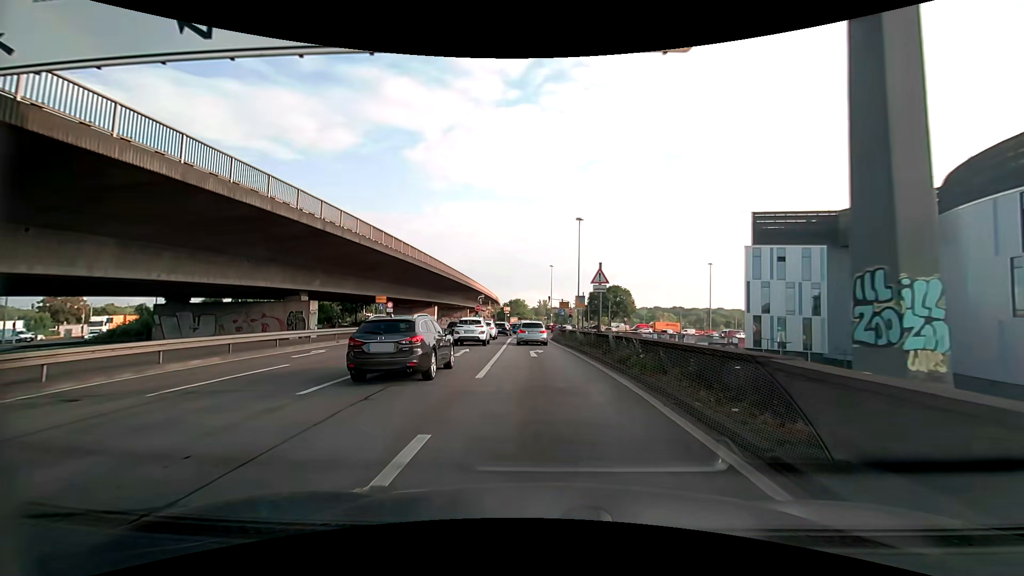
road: motorway_link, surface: asphalt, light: Day
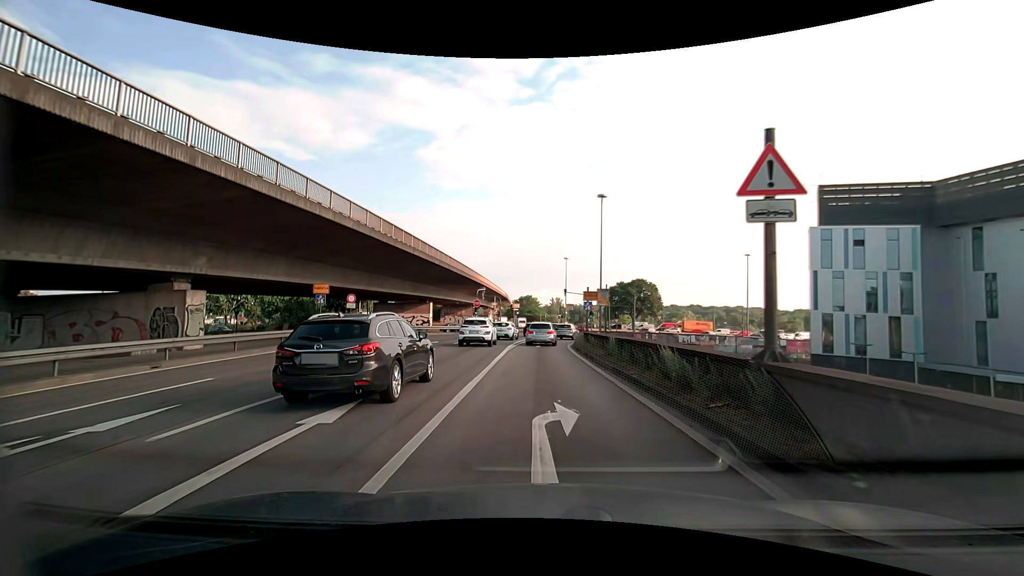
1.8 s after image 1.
(-0.3, +15.7) m; -2°
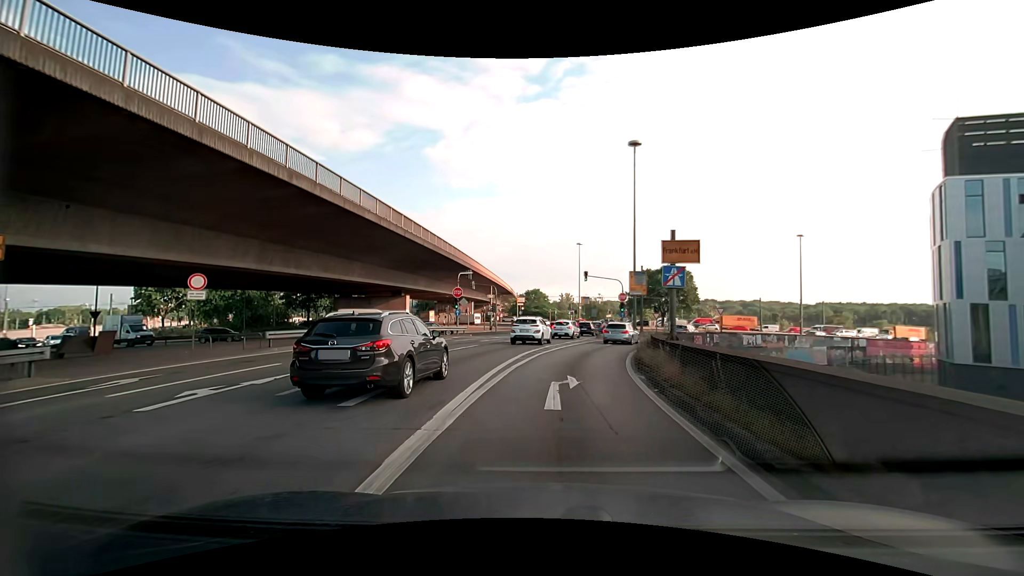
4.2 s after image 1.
(-0.2, +20.7) m; -1°
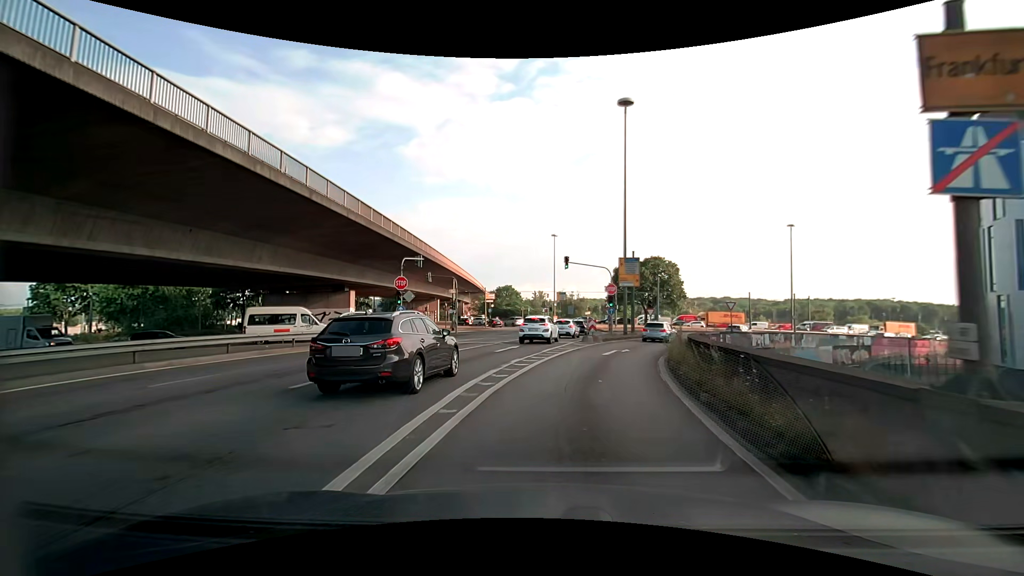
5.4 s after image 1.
(+0.2, +10.3) m; +3°
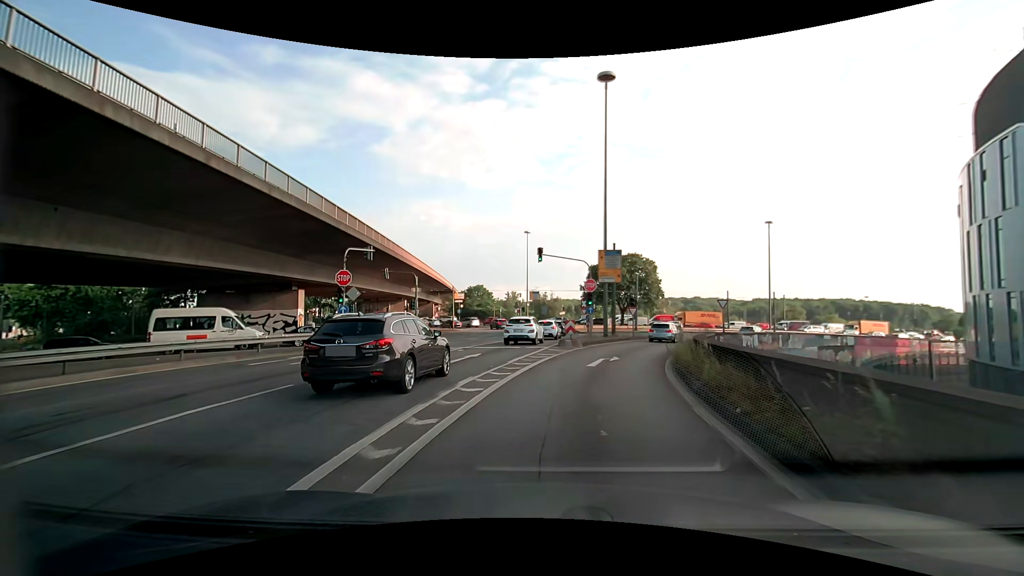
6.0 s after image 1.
(+0.1, +5.2) m; +2°
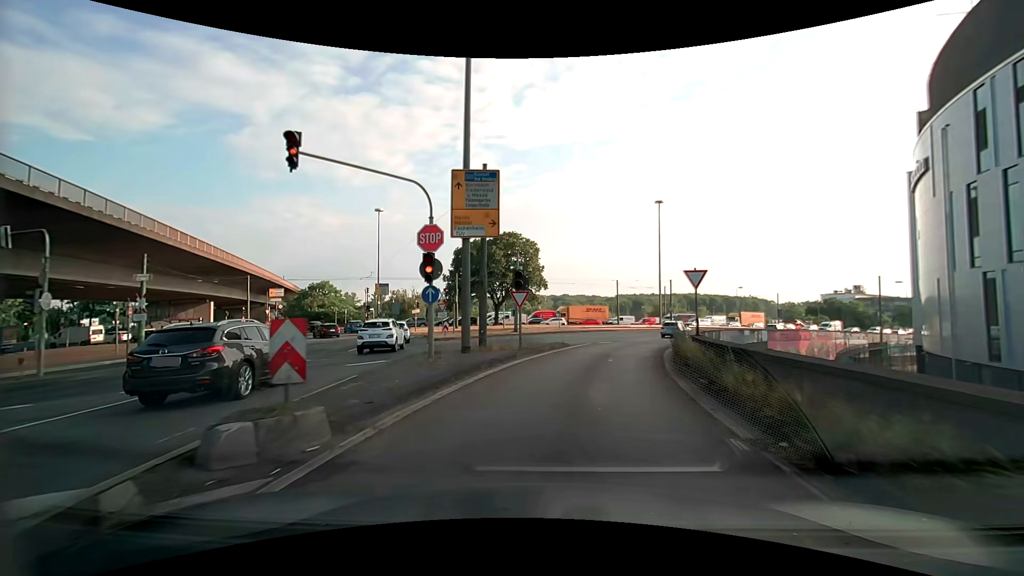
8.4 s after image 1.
(+2.8, +20.6) m; +15°
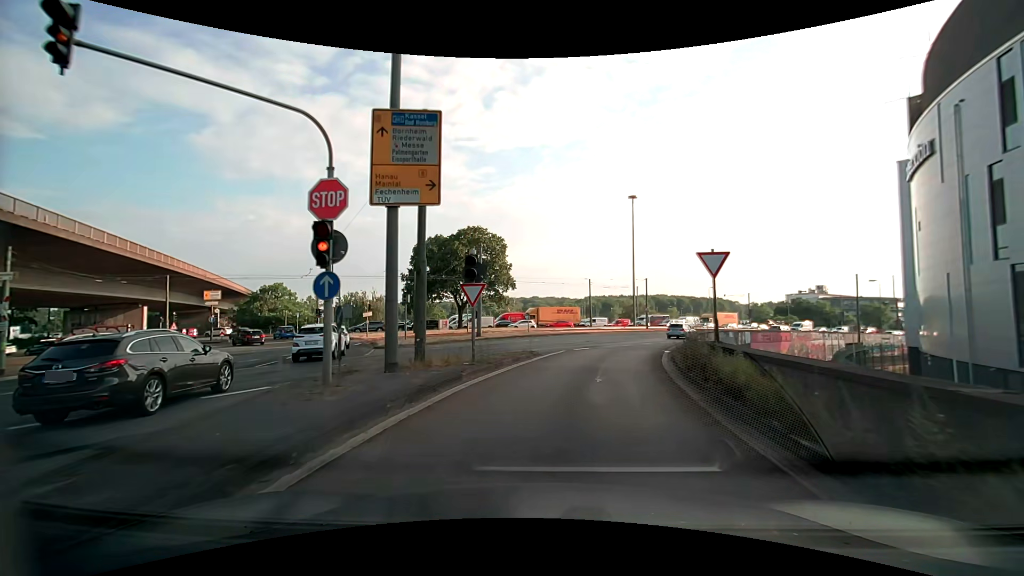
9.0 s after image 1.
(+0.2, +5.5) m; +4°
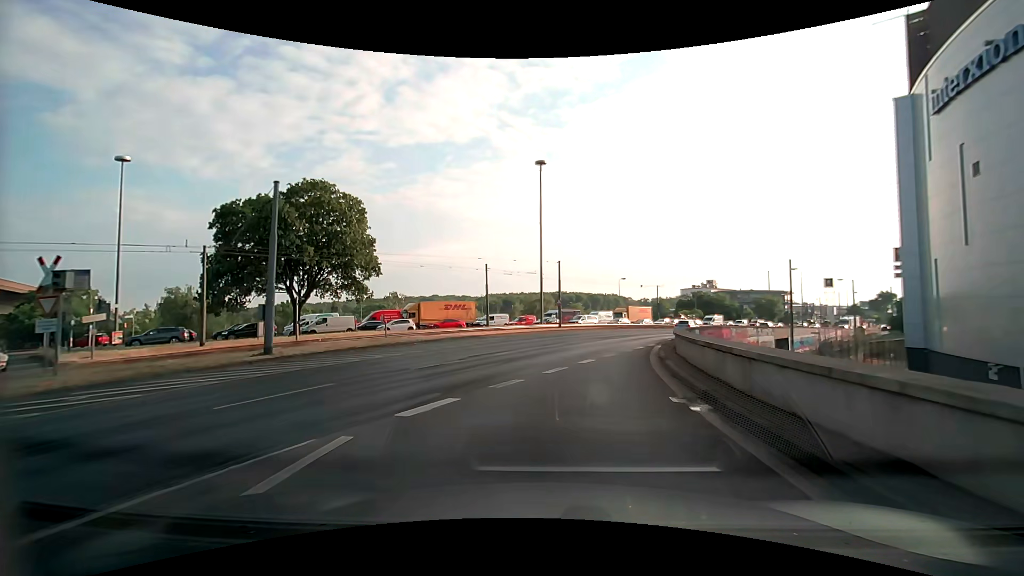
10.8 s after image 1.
(+1.6, +17.9) m; +11°
(0, +10) (+2, +20) (+4, +30) (+7, +39) (+12, +48) (+17, +57) (+22, +65) (+29, +73) (+35, +80) (+42, +88) m
